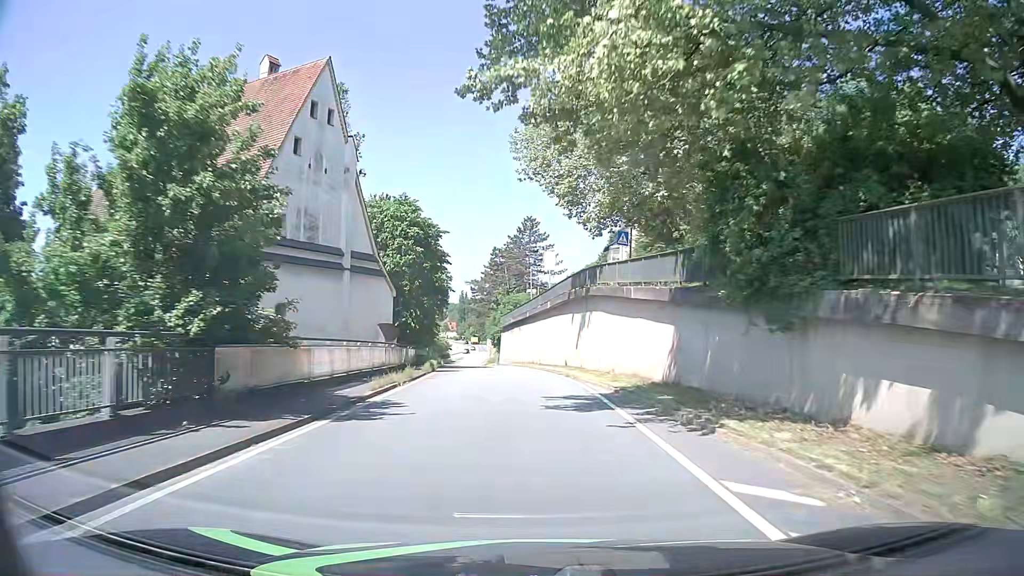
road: primary_link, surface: asphalt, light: Day
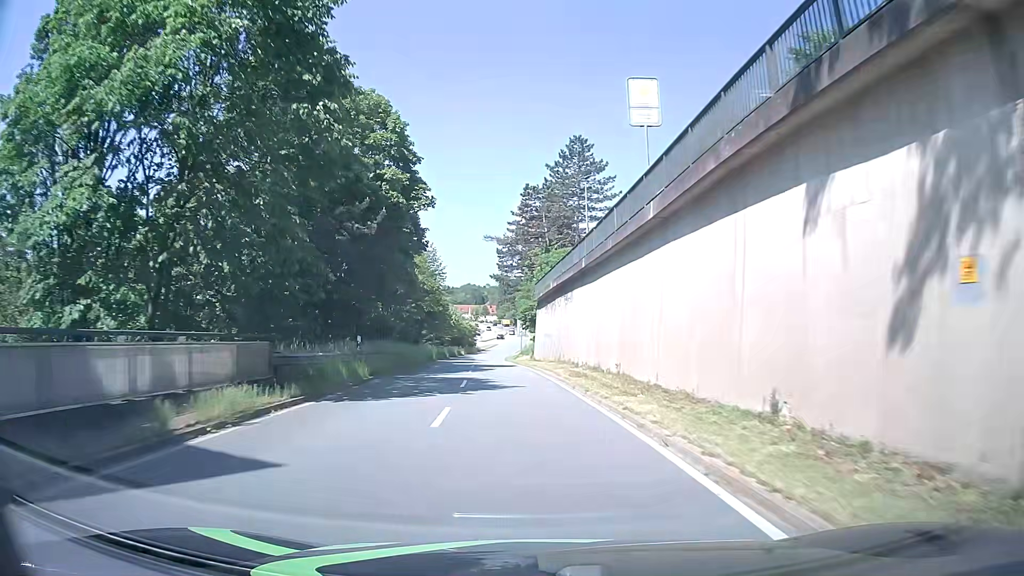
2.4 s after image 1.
(-0.6, +31.2) m; -3°
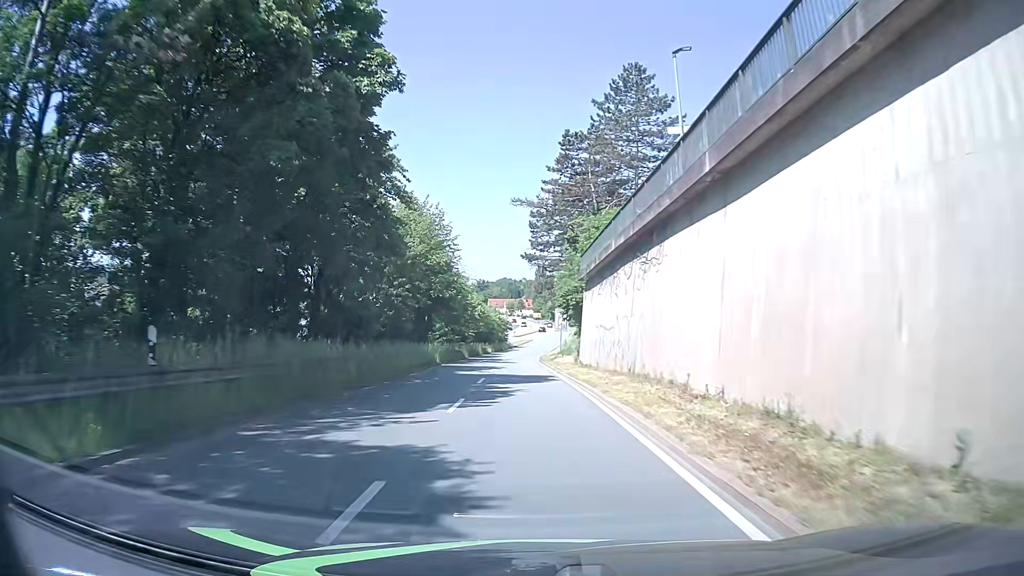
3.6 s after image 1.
(-0.6, +15.9) m; -3°
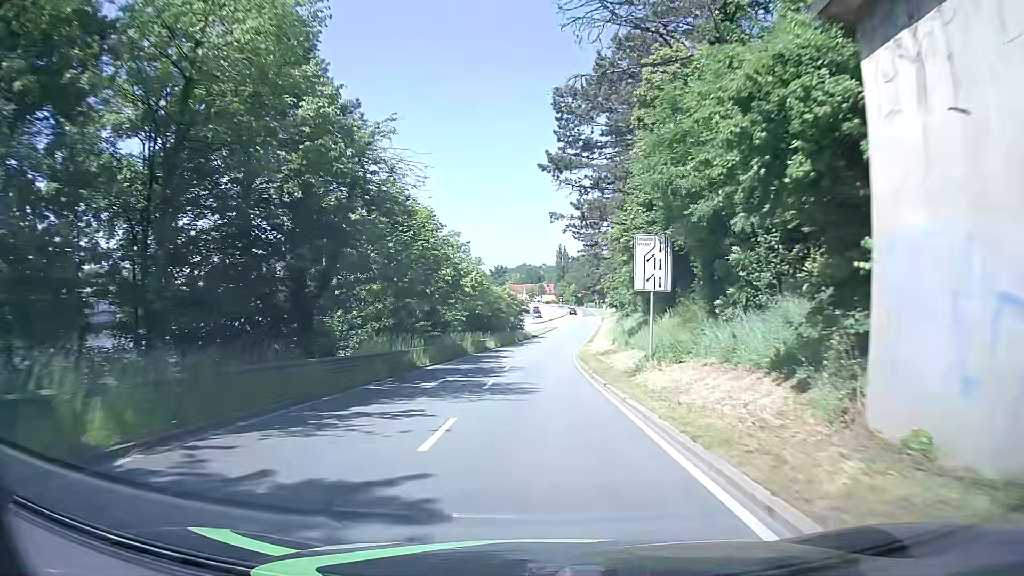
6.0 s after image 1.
(-0.7, +31.6) m; -2°
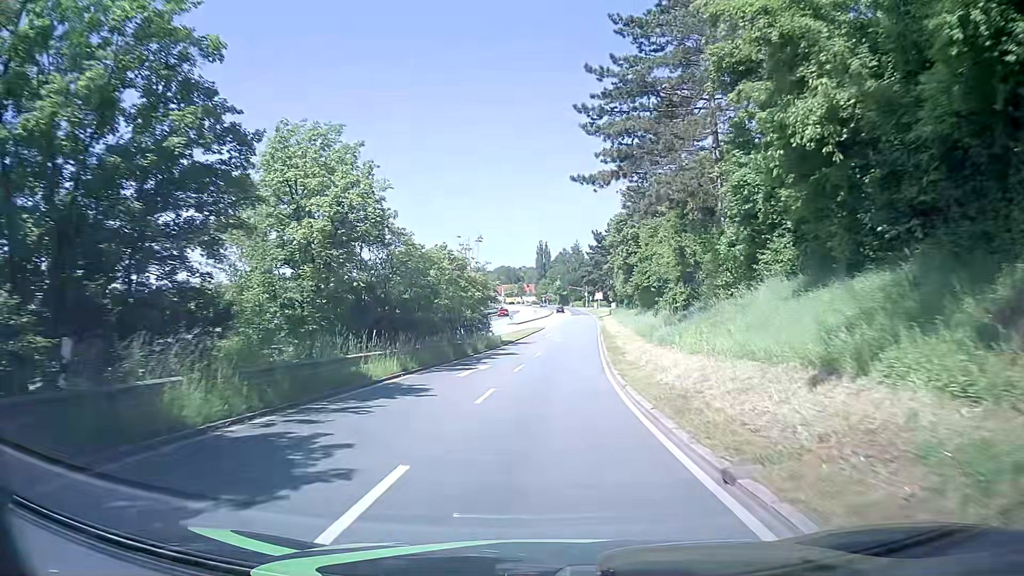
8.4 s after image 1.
(+0.2, +30.9) m; +2°
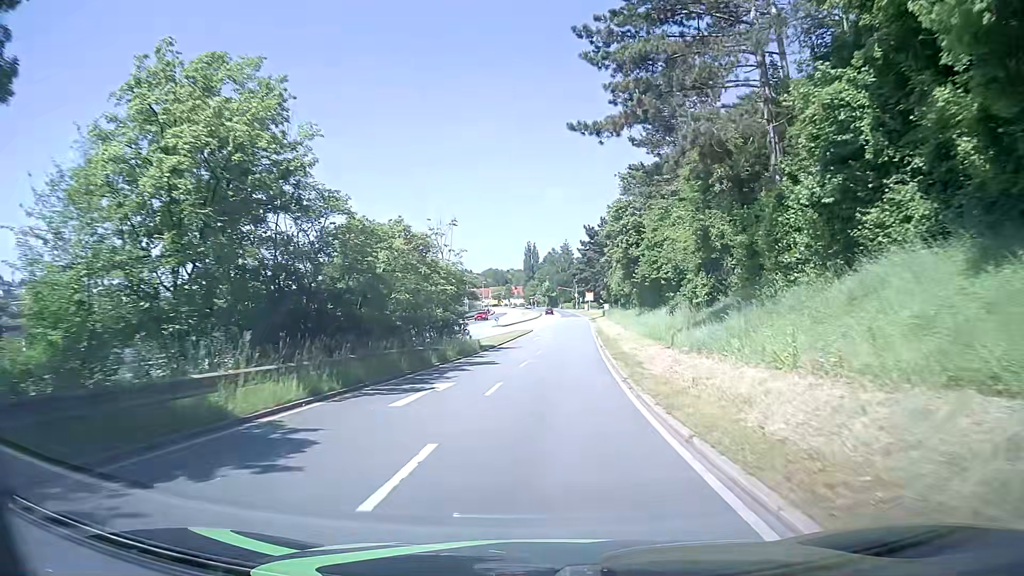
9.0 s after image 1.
(0.0, +7.6) m; 0°
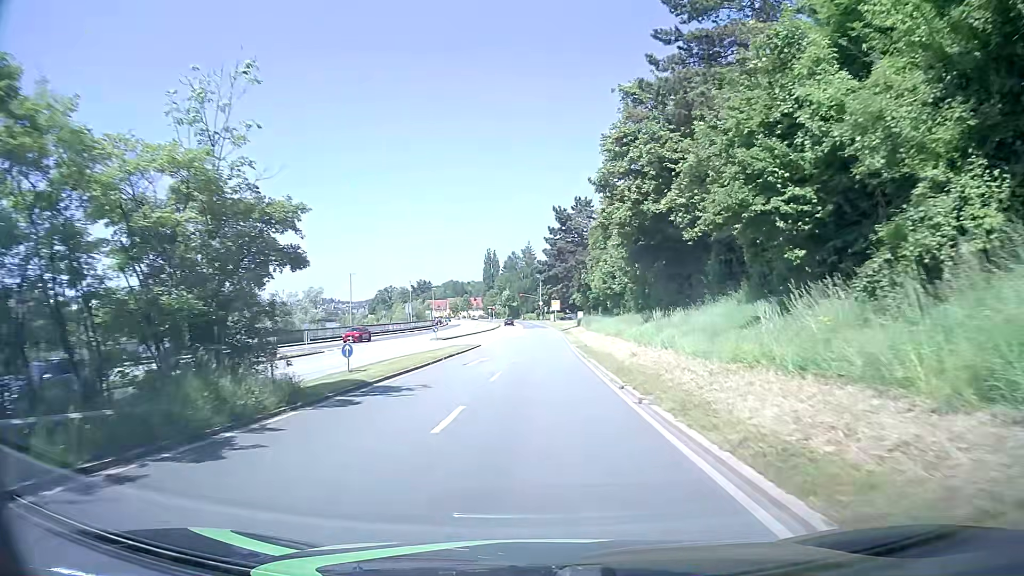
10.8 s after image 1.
(+0.9, +22.7) m; +3°
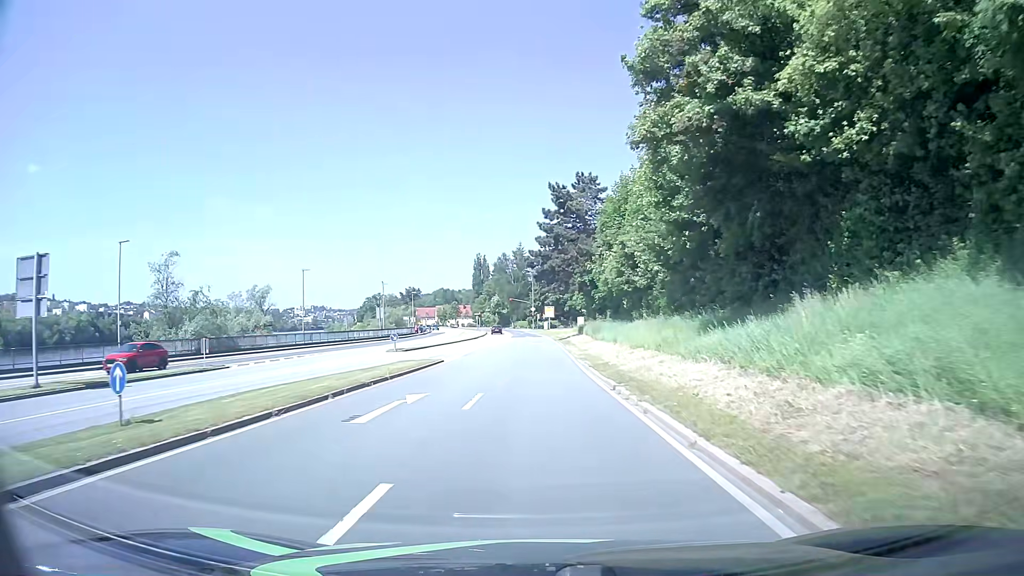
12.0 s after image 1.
(+0.1, +15.2) m; +1°
(0, +10) (0, +20) (0, +30) (0, +40) (0, +50) (0, +60) (0, +70) (0, +80) (-1, +90) (-1, +100) m
